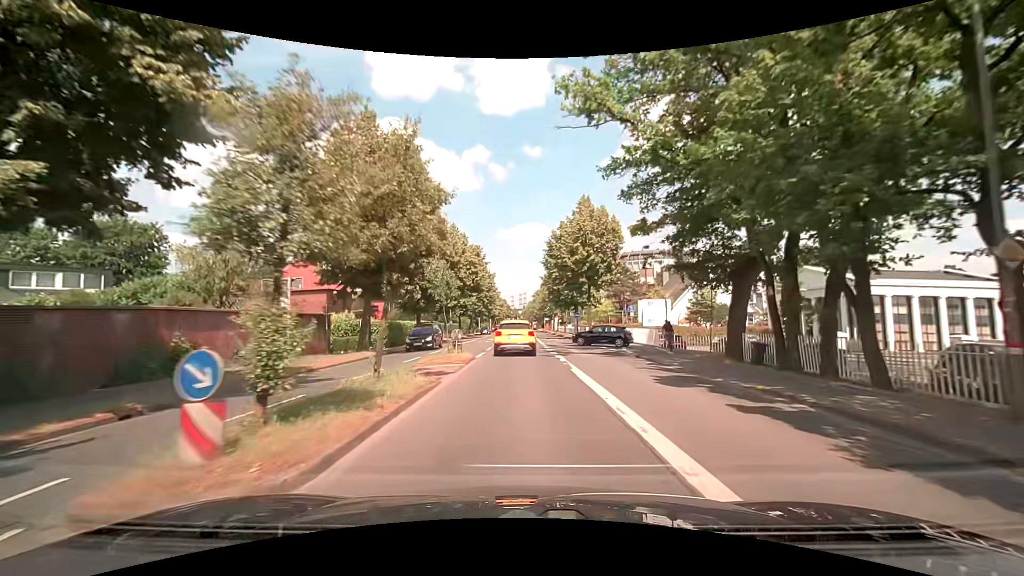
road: secondary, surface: asphalt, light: Day
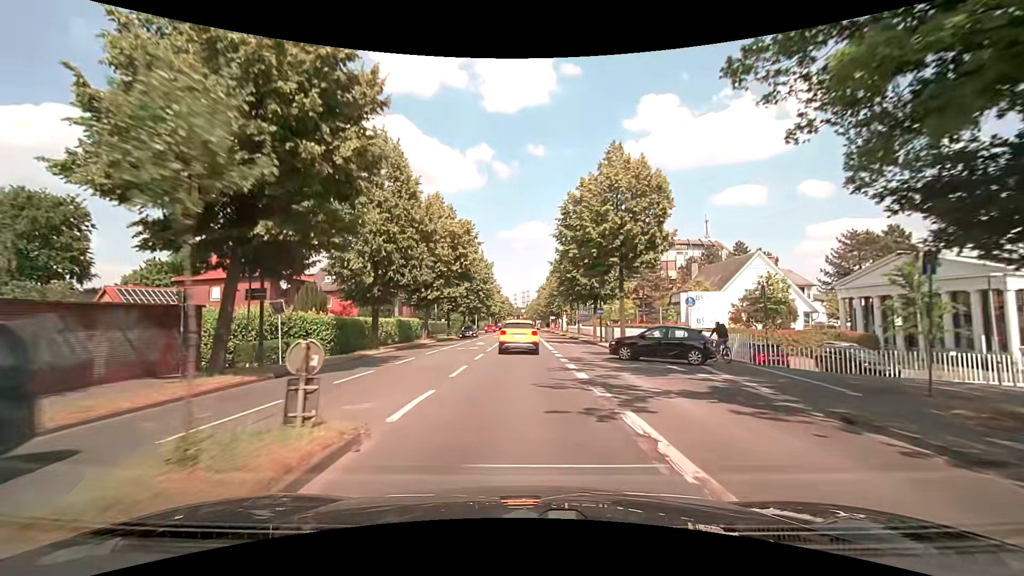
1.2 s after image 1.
(0.0, +14.0) m; 0°
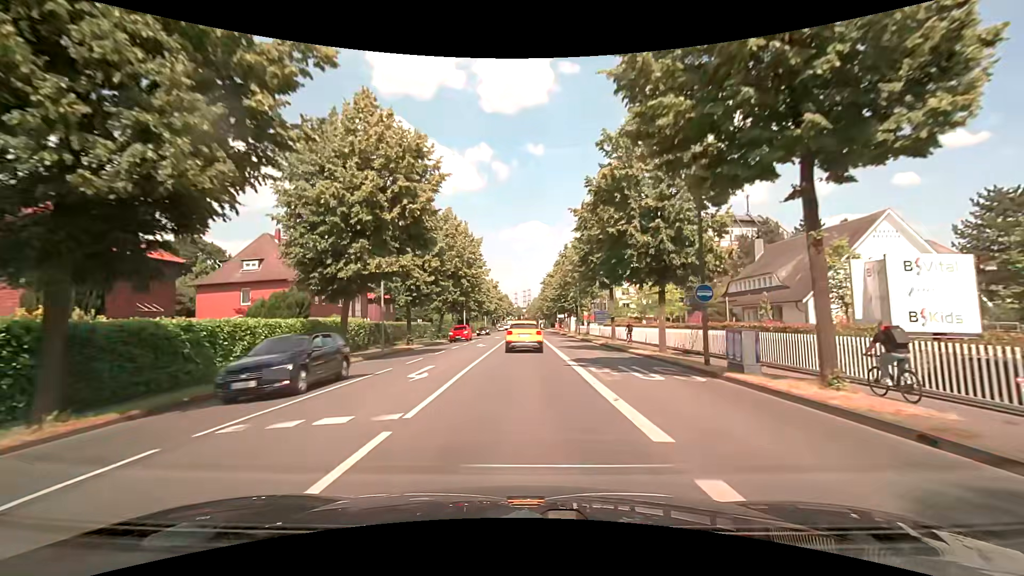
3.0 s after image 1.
(0.0, +21.7) m; 0°
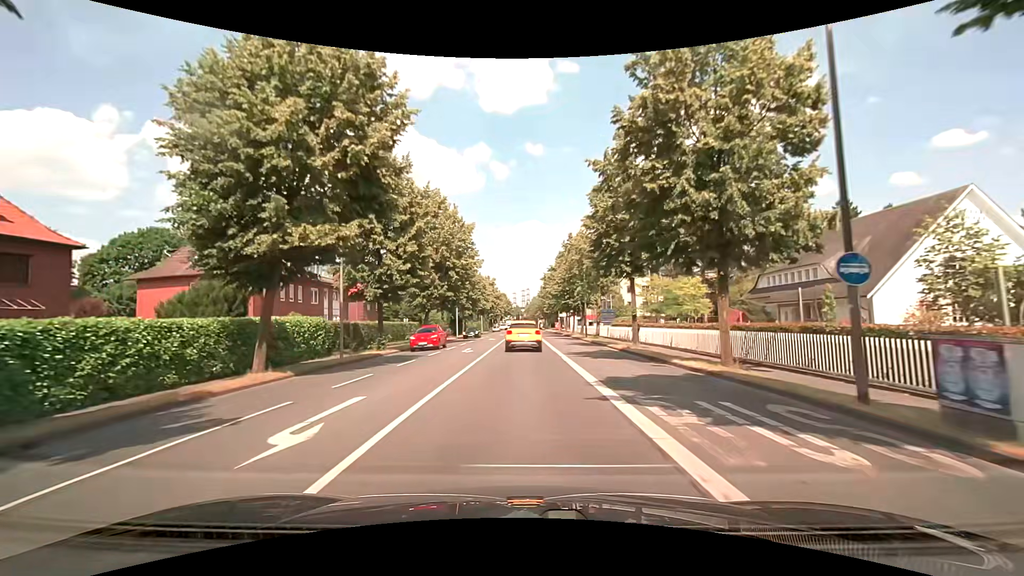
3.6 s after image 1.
(0.0, +7.5) m; 0°
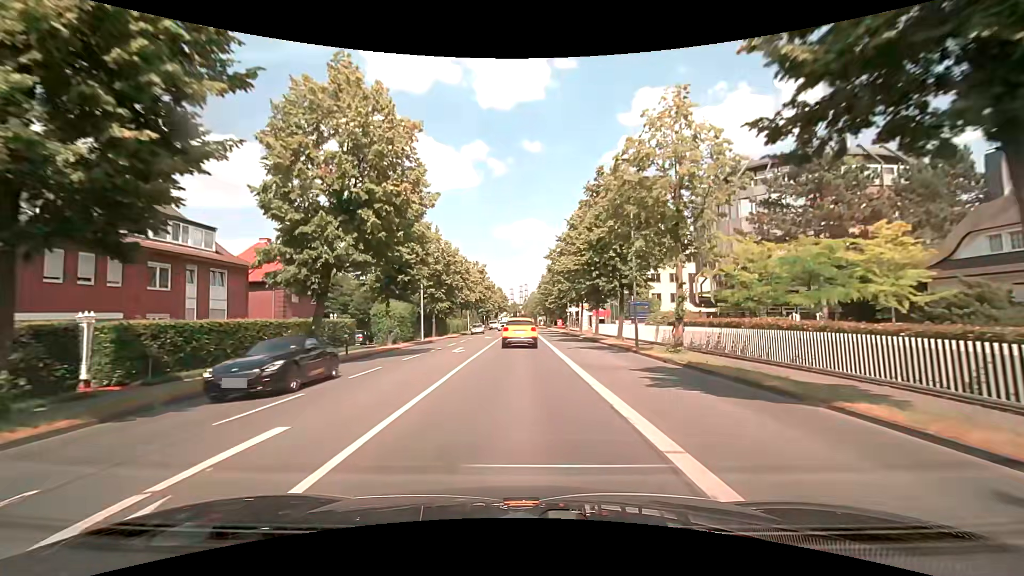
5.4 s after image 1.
(+0.1, +23.1) m; 0°
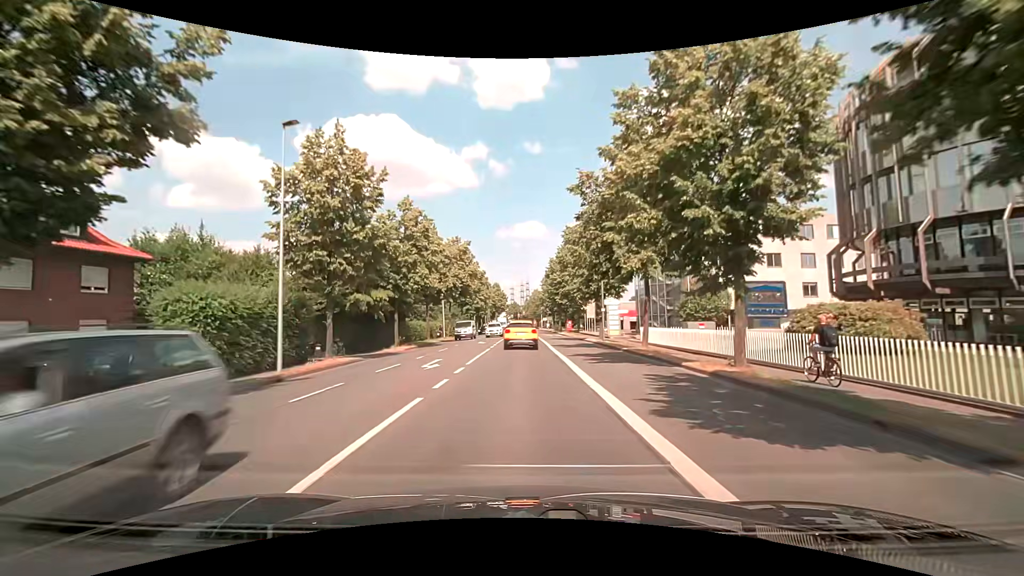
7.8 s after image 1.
(0.0, +28.2) m; 0°
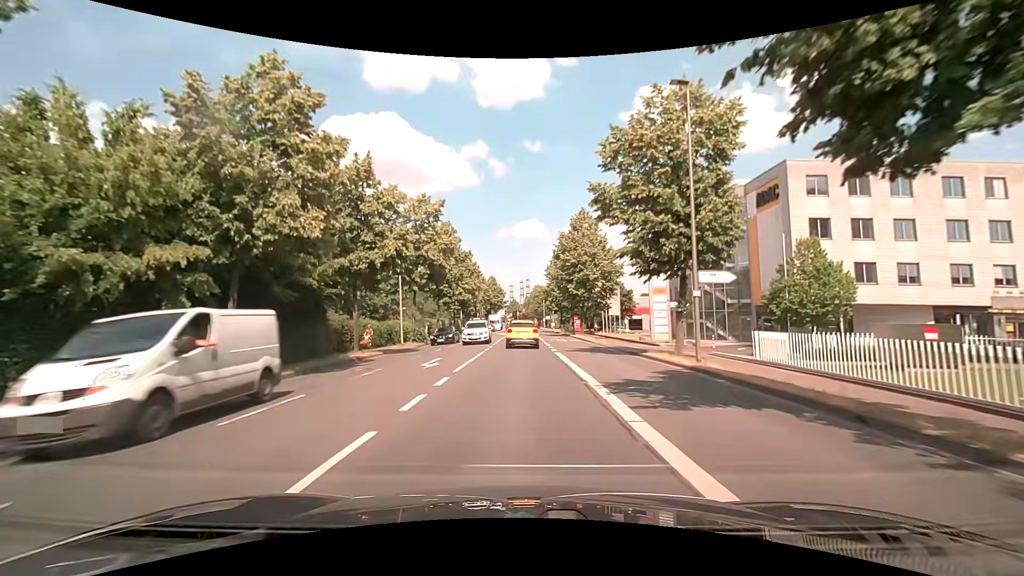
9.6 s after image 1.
(-0.1, +20.8) m; 0°
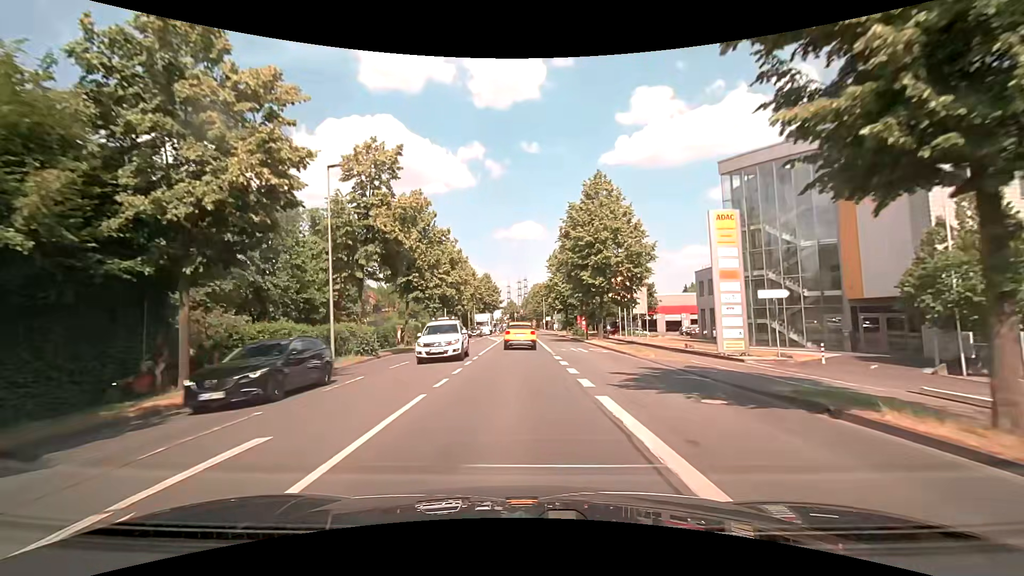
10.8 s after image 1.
(+0.1, +13.9) m; 0°
(0, +10) (0, +20) (0, +30) (0, +40) (0, +50) (0, +60) (0, +70) (0, +80) (0, +90) (0, +100) m
